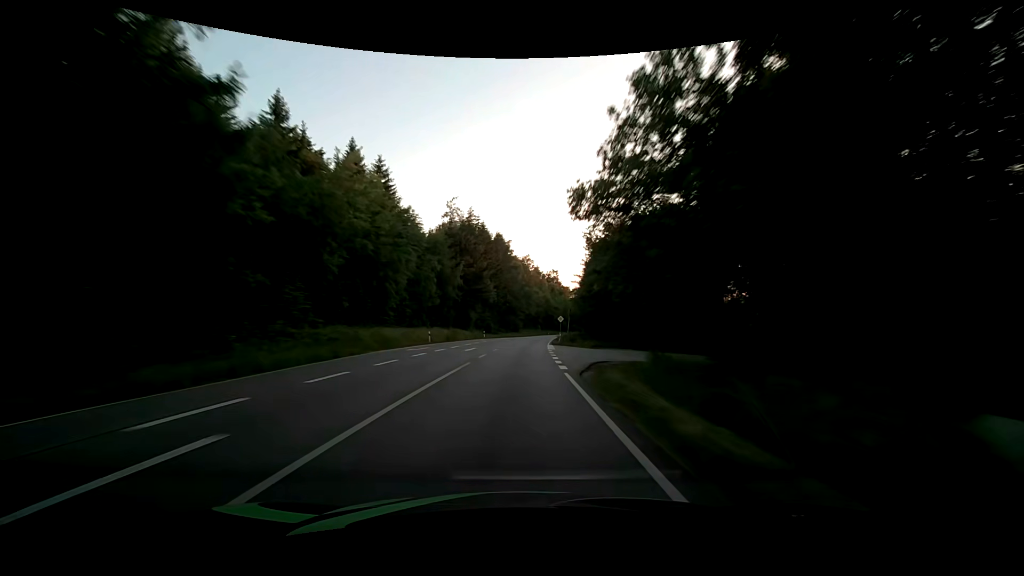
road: primary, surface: asphalt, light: Day
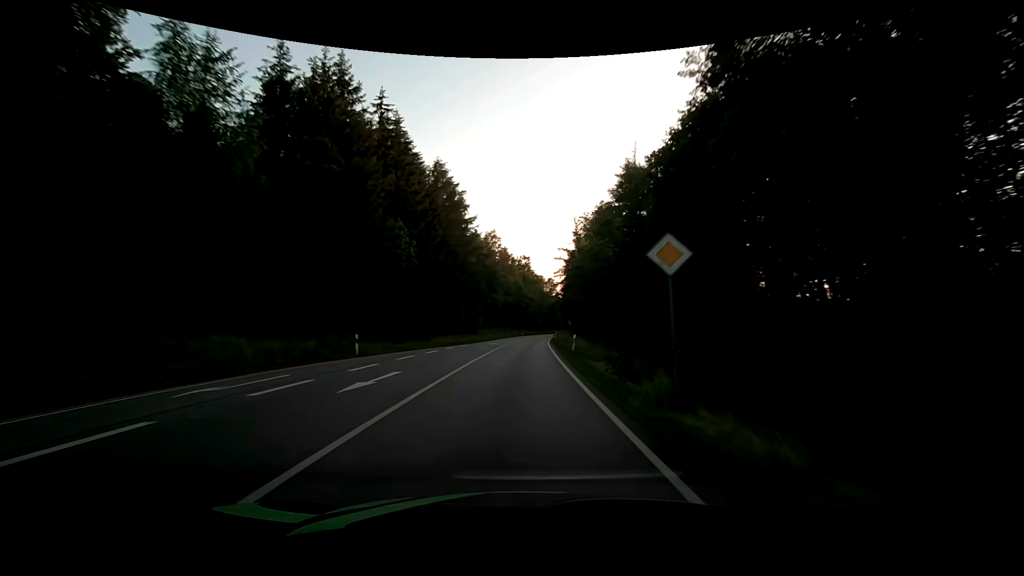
(+1.6, +50.1) m; +4°
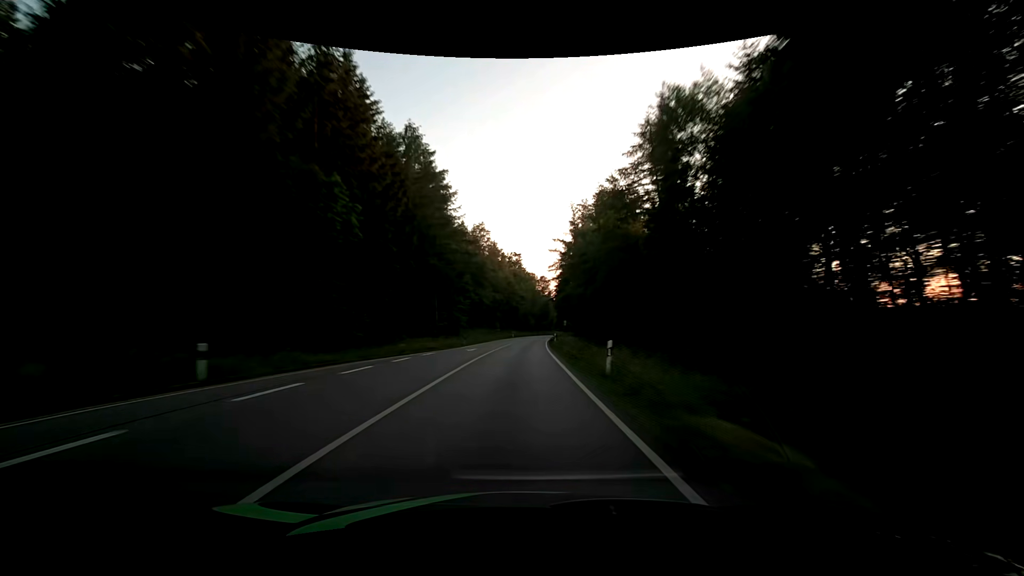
(+0.1, +12.6) m; +1°
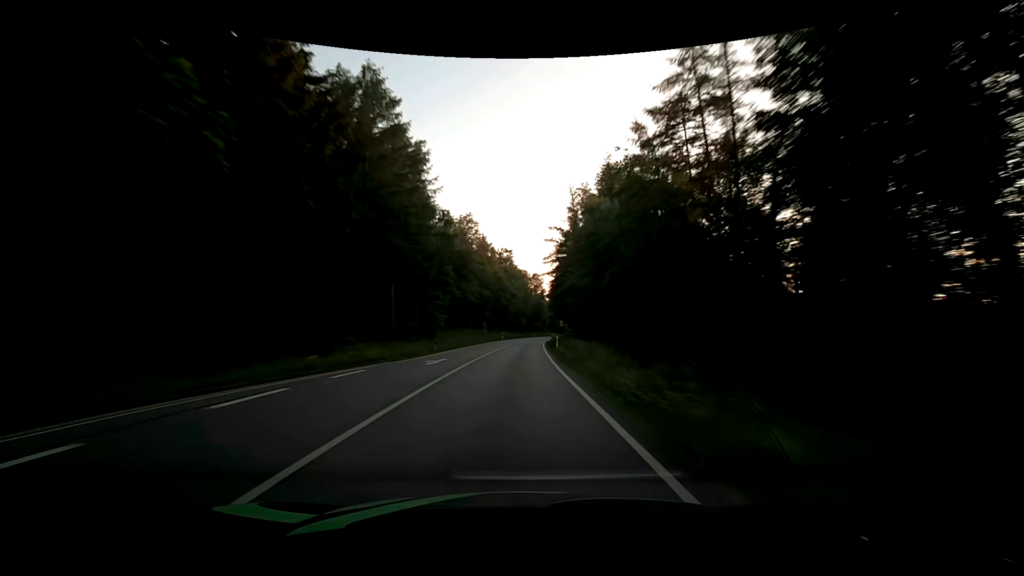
(+0.1, +12.6) m; +2°
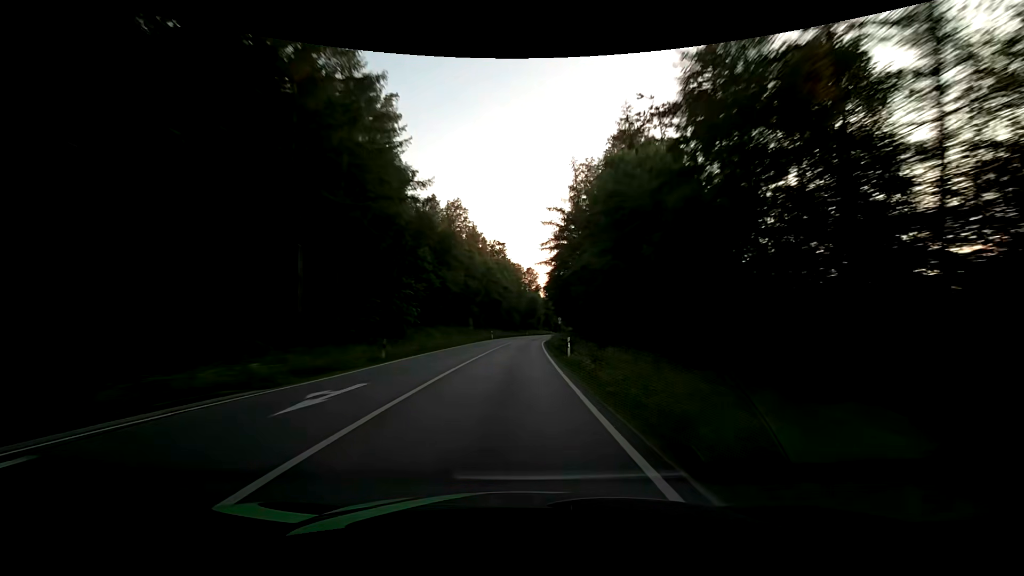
(0.0, +12.6) m; 0°
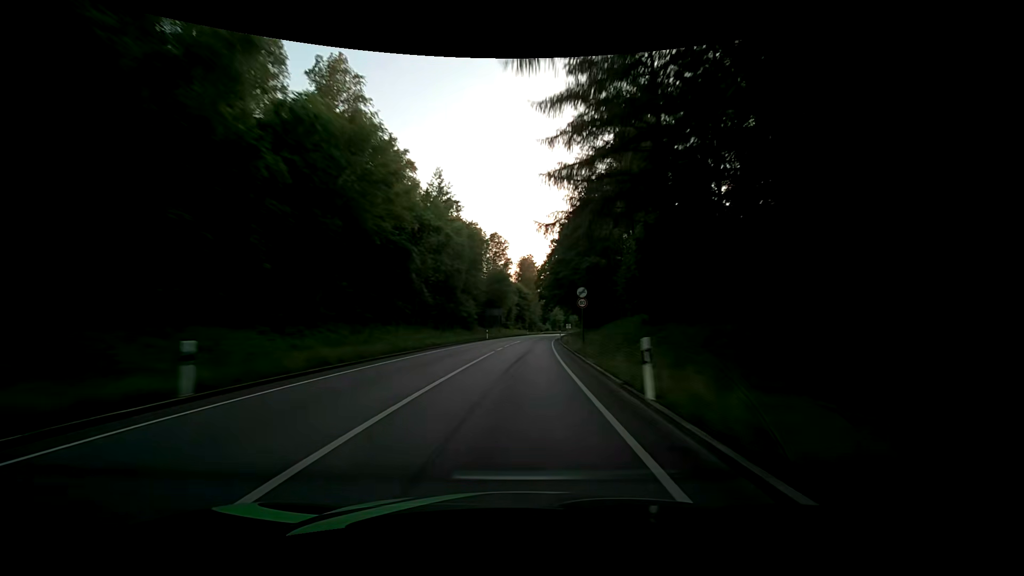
(+1.7, +62.8) m; +3°
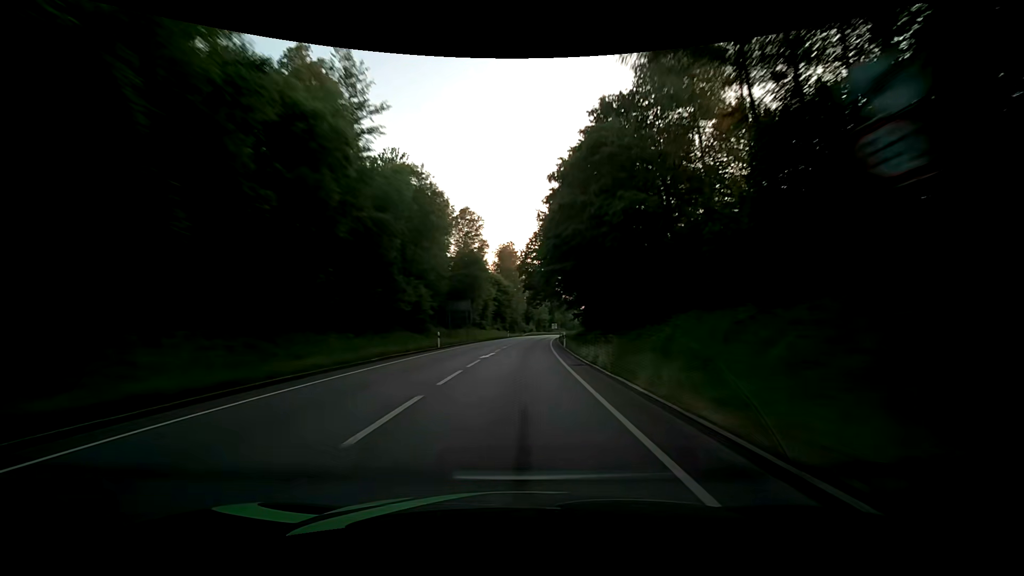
(+0.5, +25.1) m; +3°
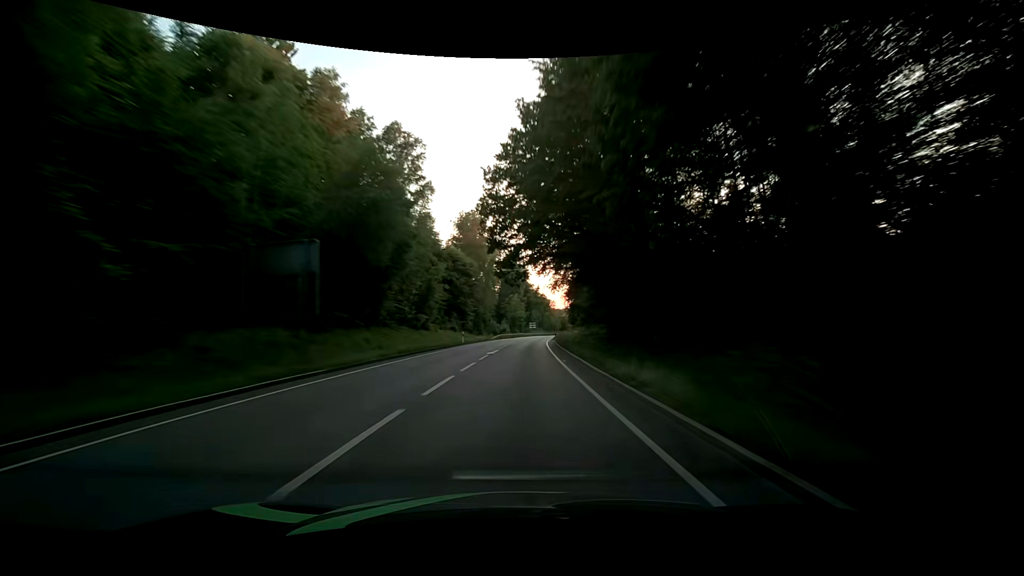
(+0.7, +37.6) m; +2°
(0, +10) (0, +20) (+1, +30) (+1, +40) (+2, +50) (+2, +60) (+3, +70) (+4, +80) (+5, +90) (+6, +100) m
